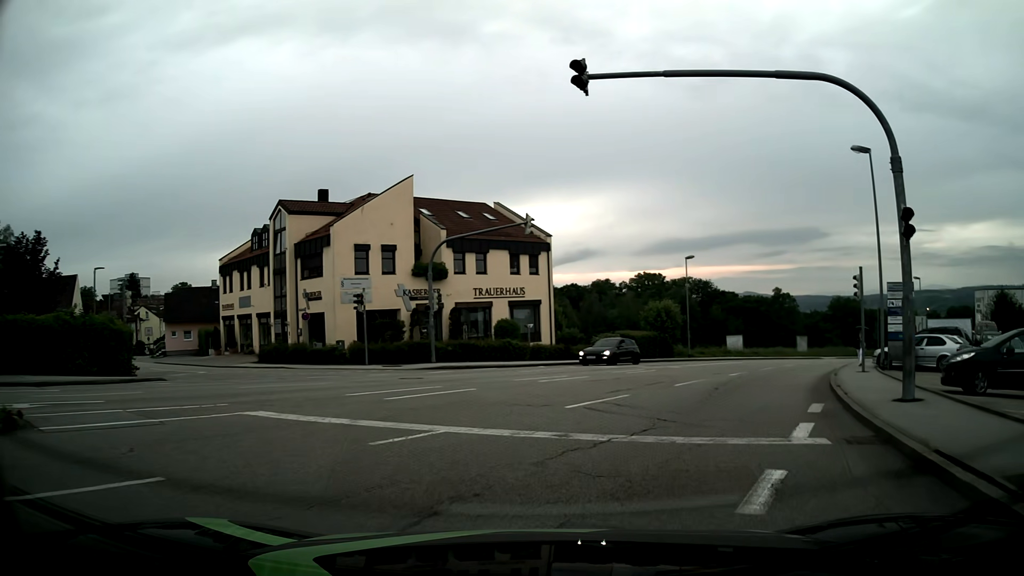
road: tertiary_link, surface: asphalt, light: Day
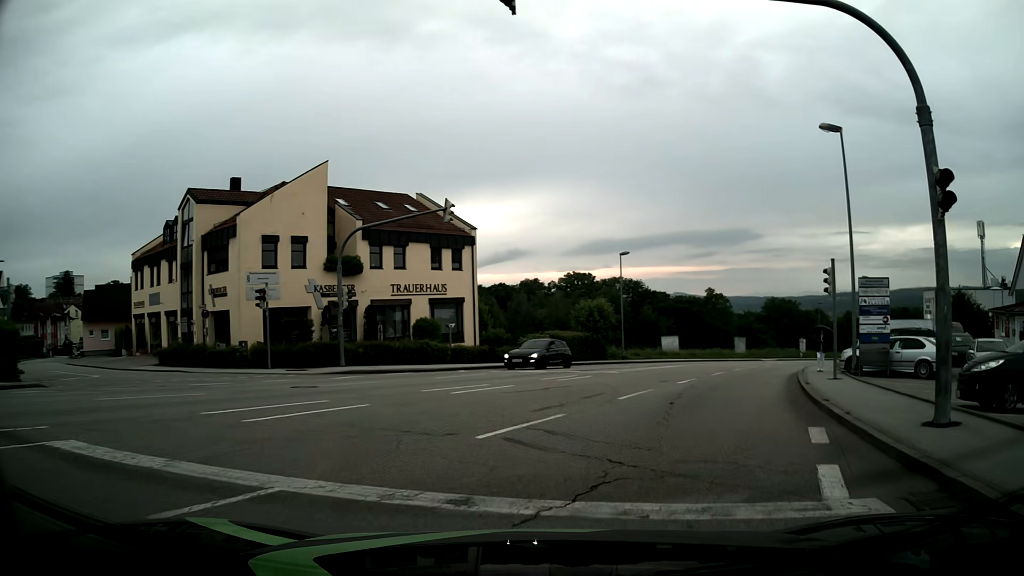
(+0.2, +3.4) m; +7°
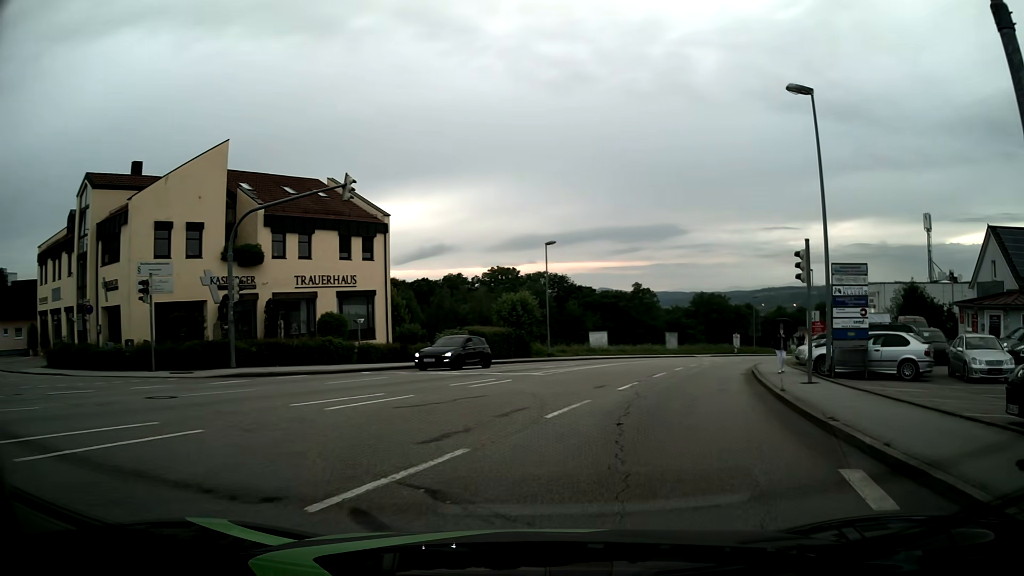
(+0.2, +3.7) m; +7°
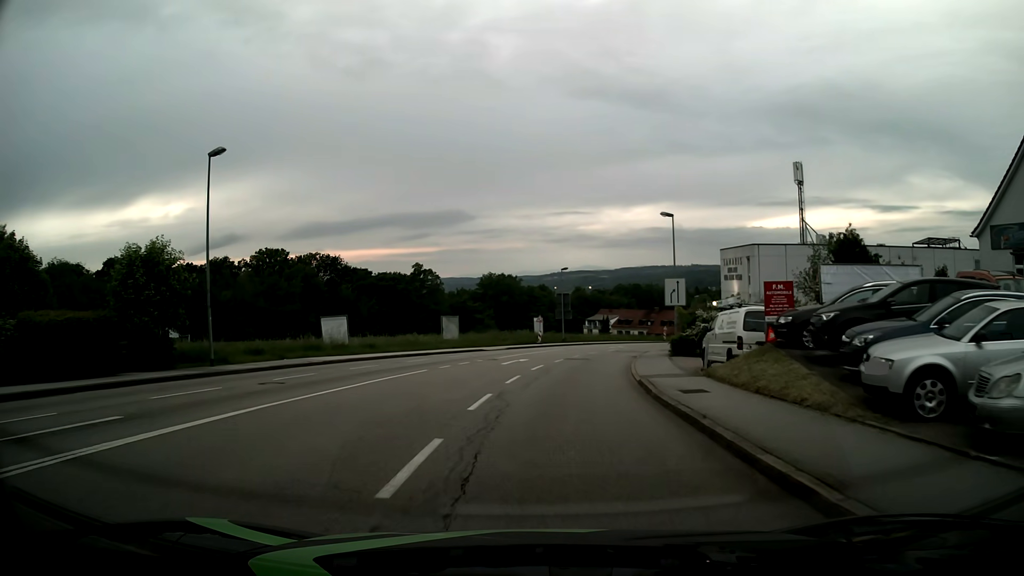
(+4.7, +23.0) m; +17°
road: tertiary
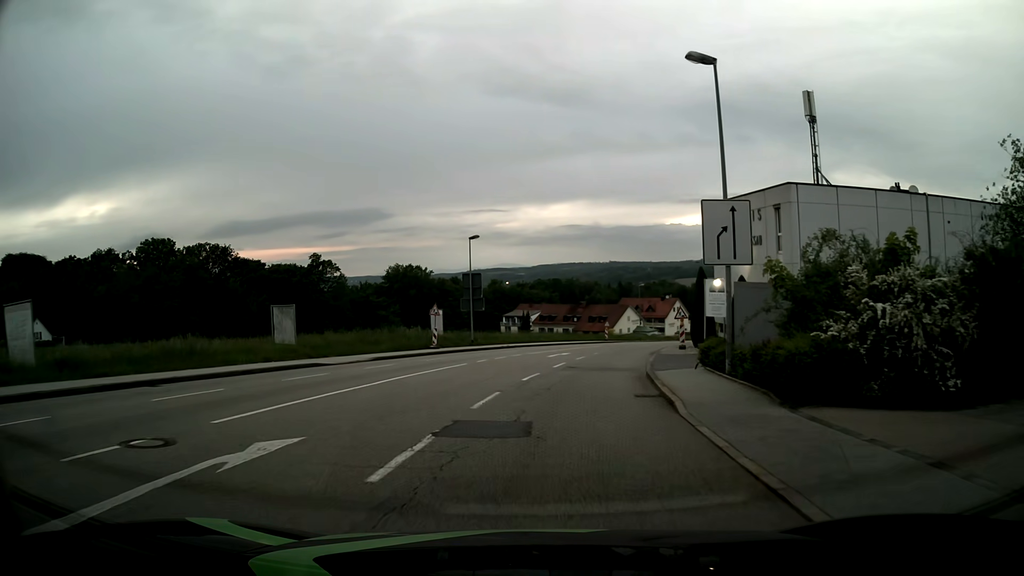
(+1.6, +23.6) m; +7°
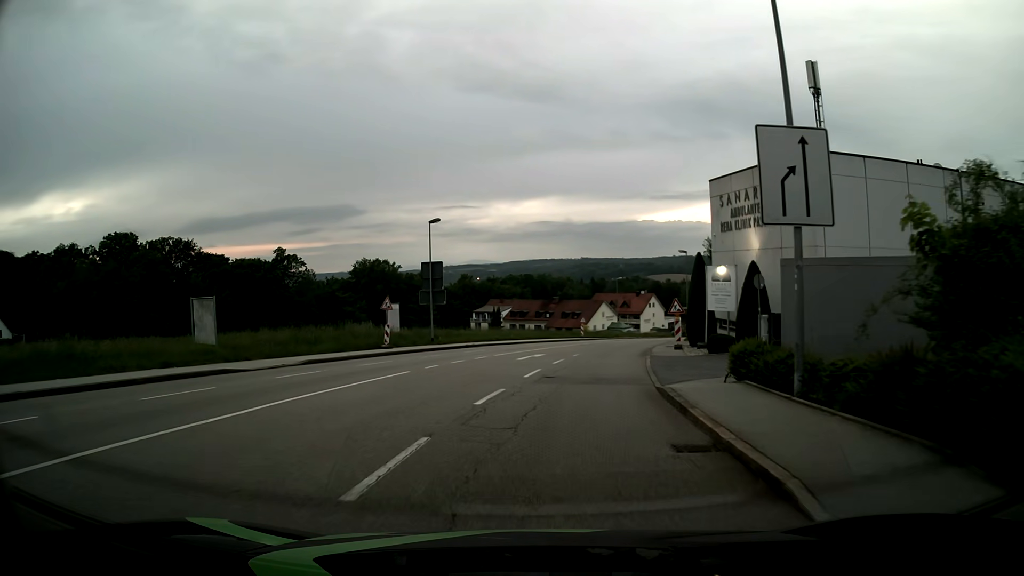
(+0.2, +6.2) m; +3°
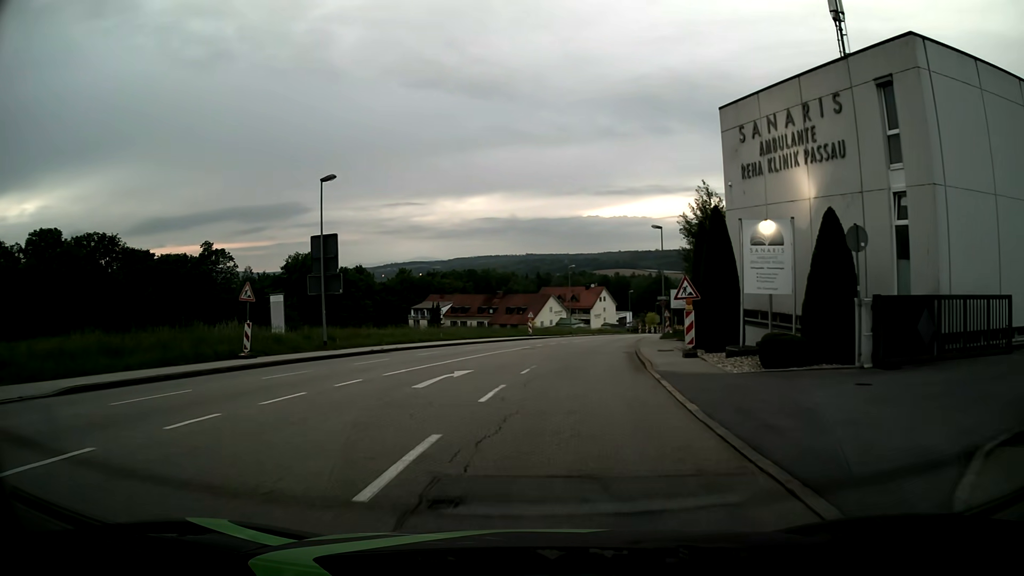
(+0.6, +12.6) m; +4°
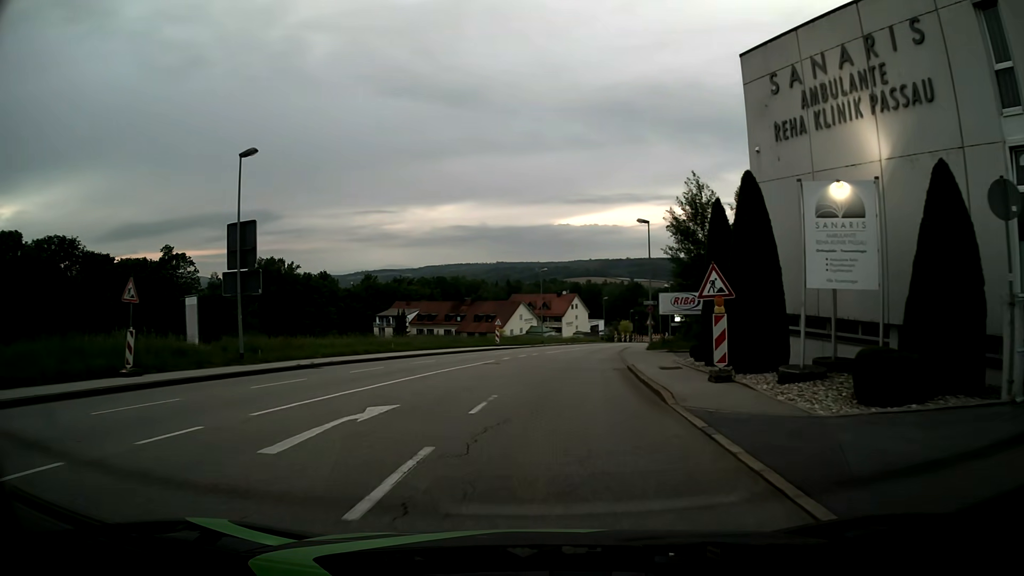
(+0.2, +6.5) m; +3°
